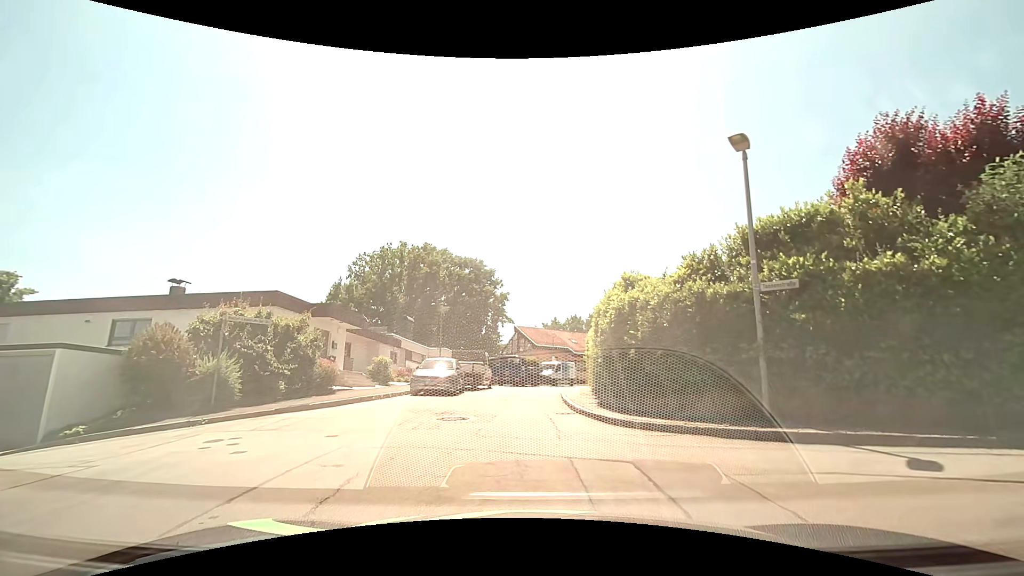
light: Day
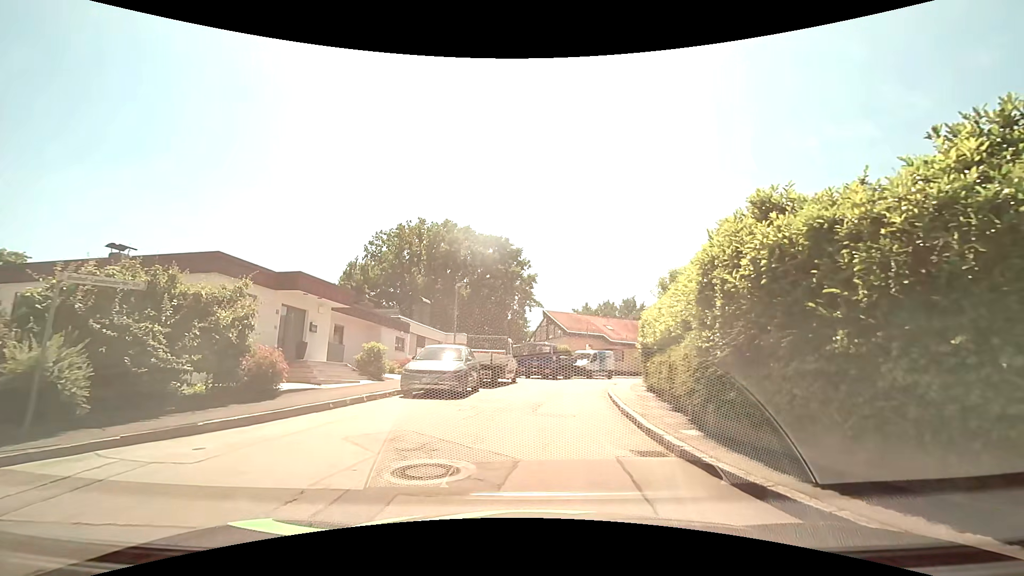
(-0.2, +6.3) m; -3°
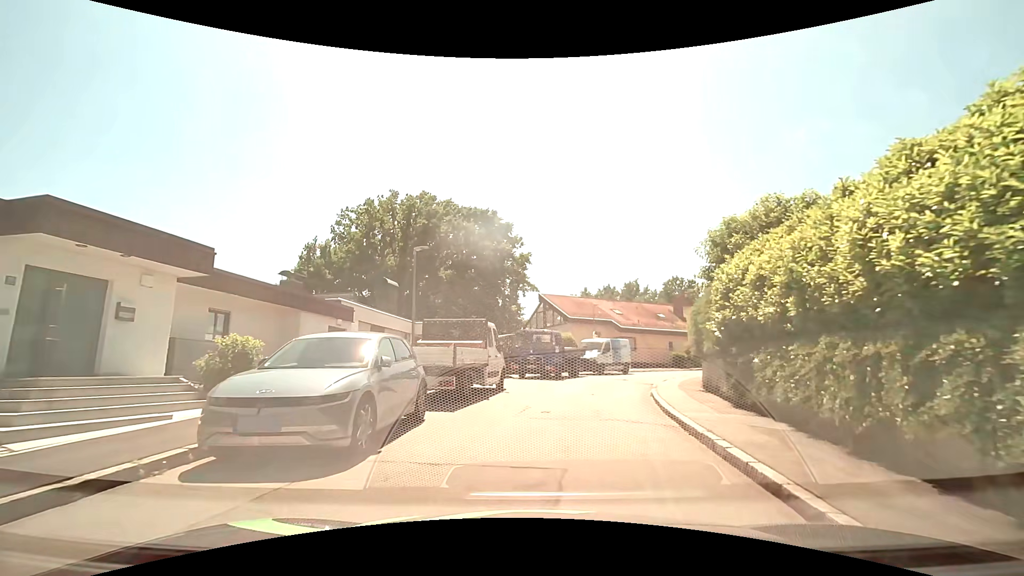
(0.0, +9.0) m; +1°
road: residential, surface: asphalt
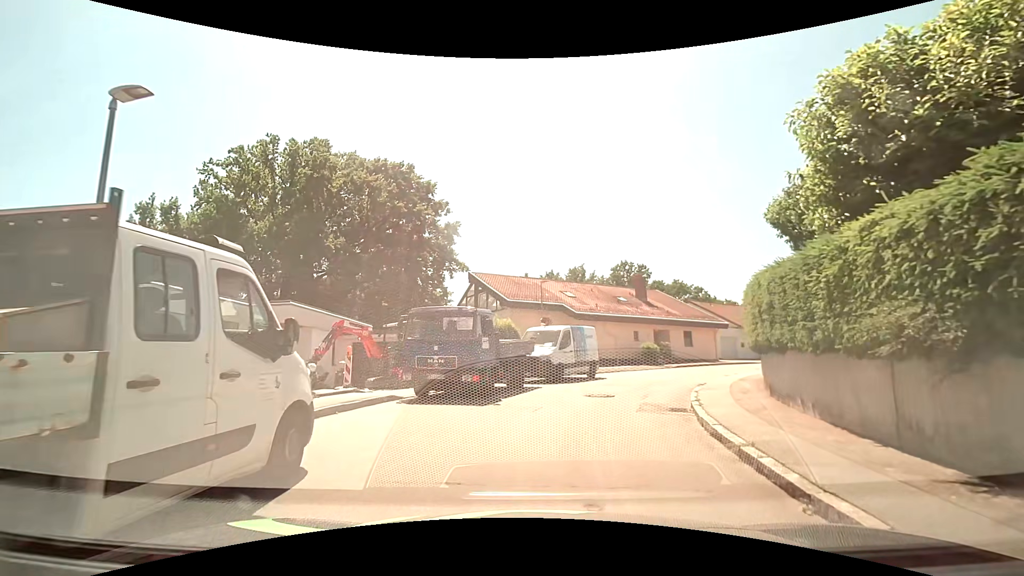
(+0.4, +11.6) m; +6°
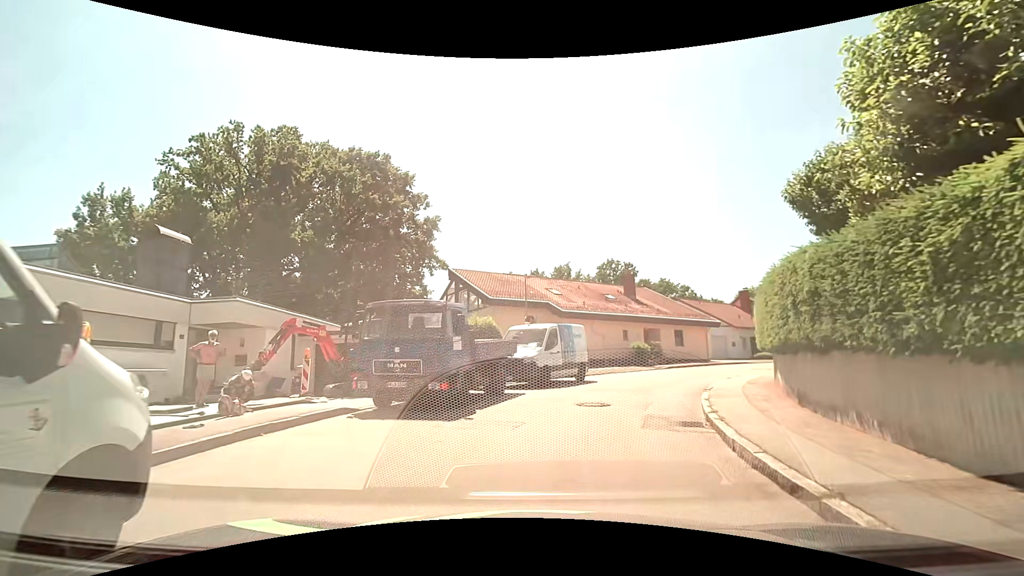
(0.0, +2.2) m; 0°
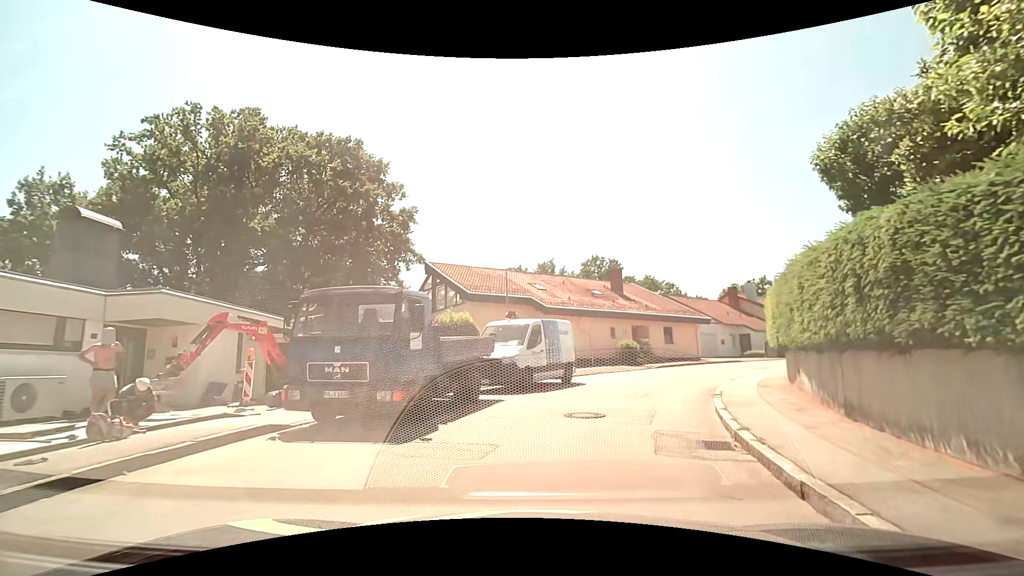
(+0.1, +2.2) m; +4°
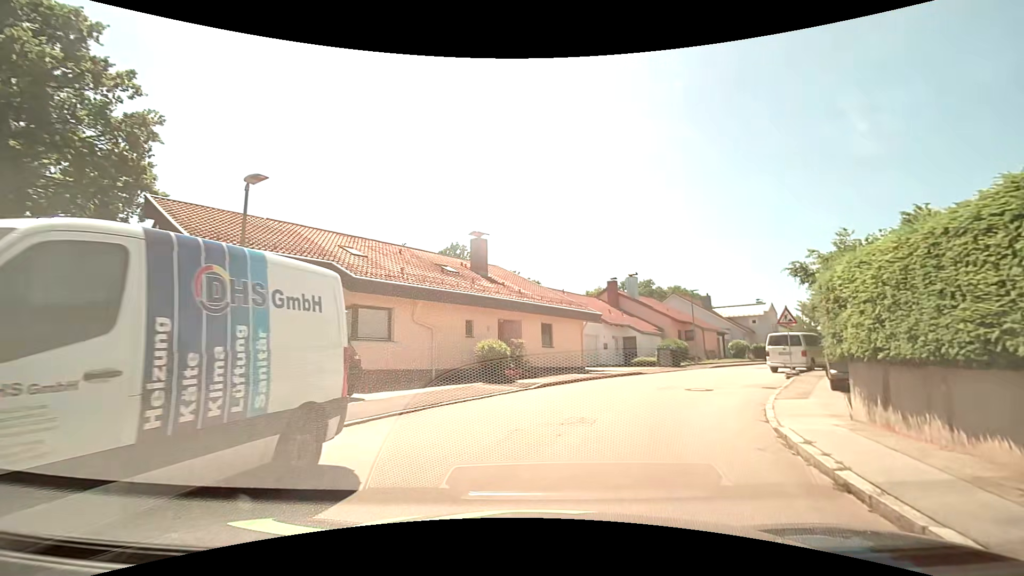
(+1.4, +12.8) m; +15°
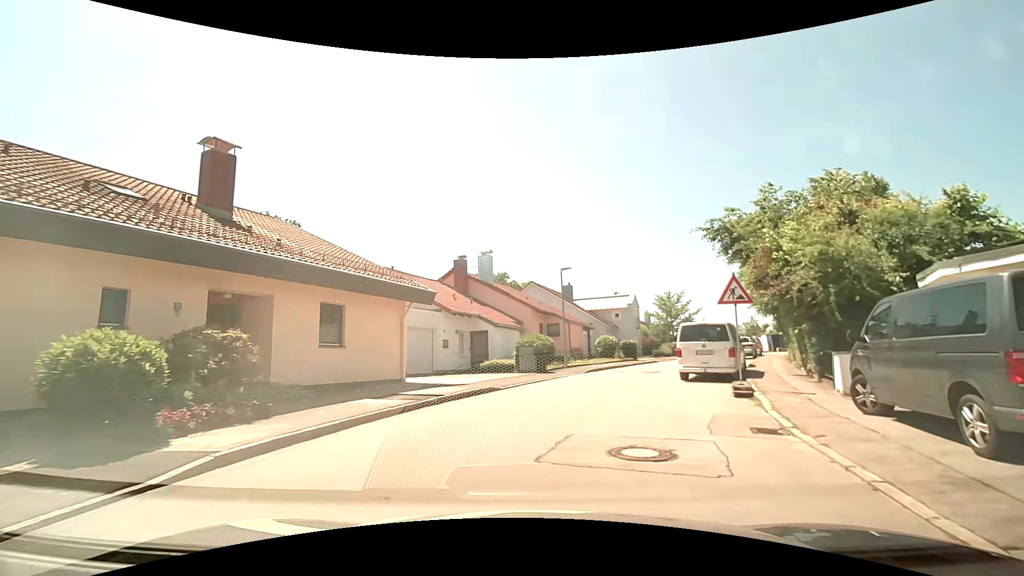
(+1.7, +10.7) m; +16°
(+1, +10) (+3, +20) (+7, +29) (+12, +38) (+18, +45) (+28, +48) (+38, +47) (+47, +45) (+57, +42) (+67, +41) m
